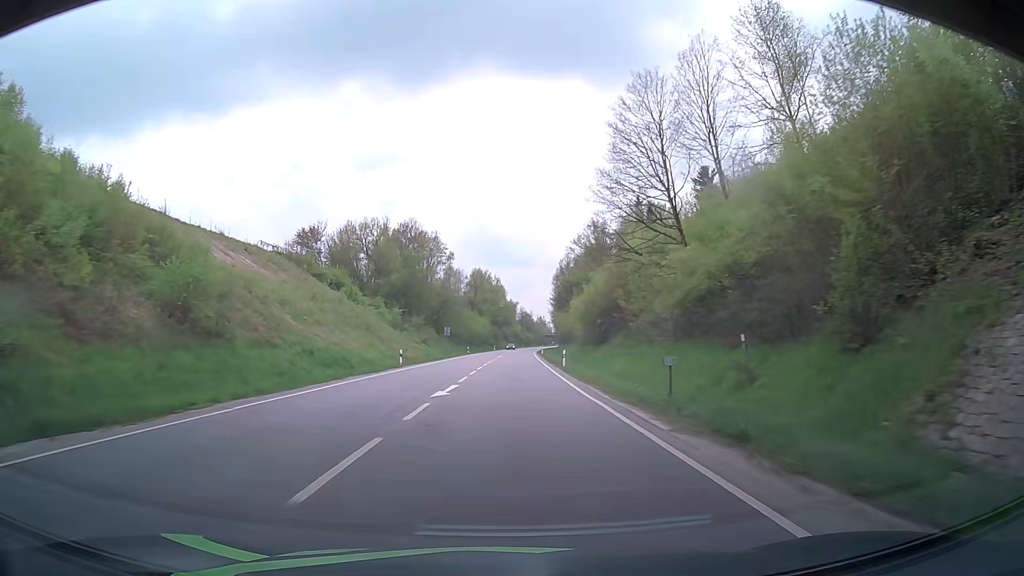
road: primary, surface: asphalt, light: Day
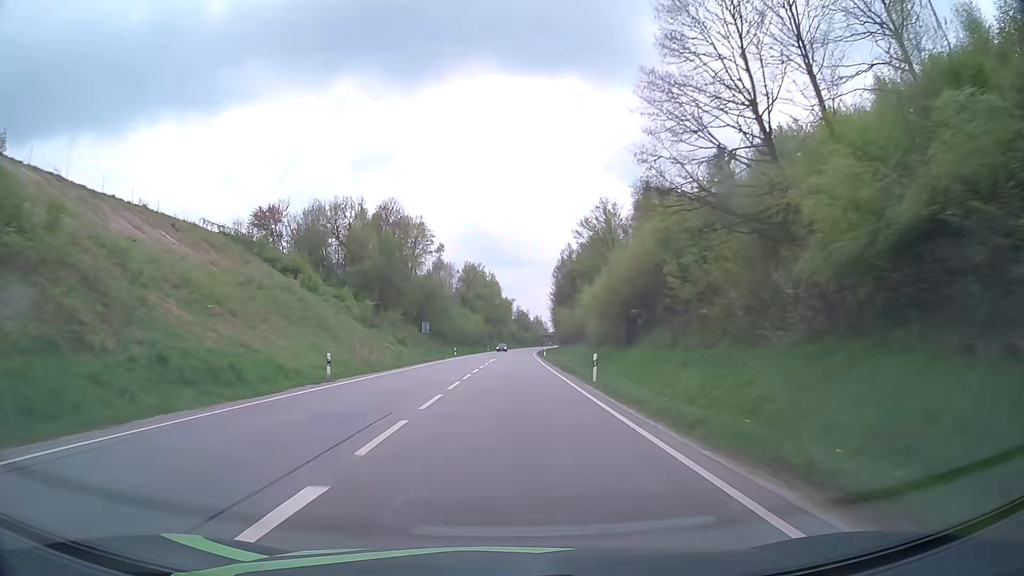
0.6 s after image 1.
(-0.1, +15.8) m; 0°
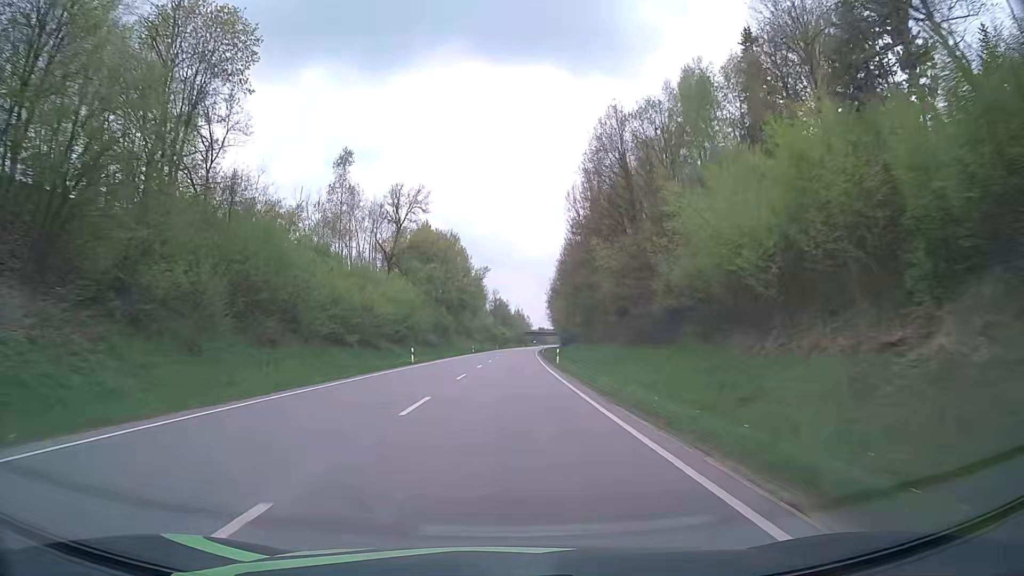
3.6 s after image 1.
(+1.8, +79.2) m; +2°
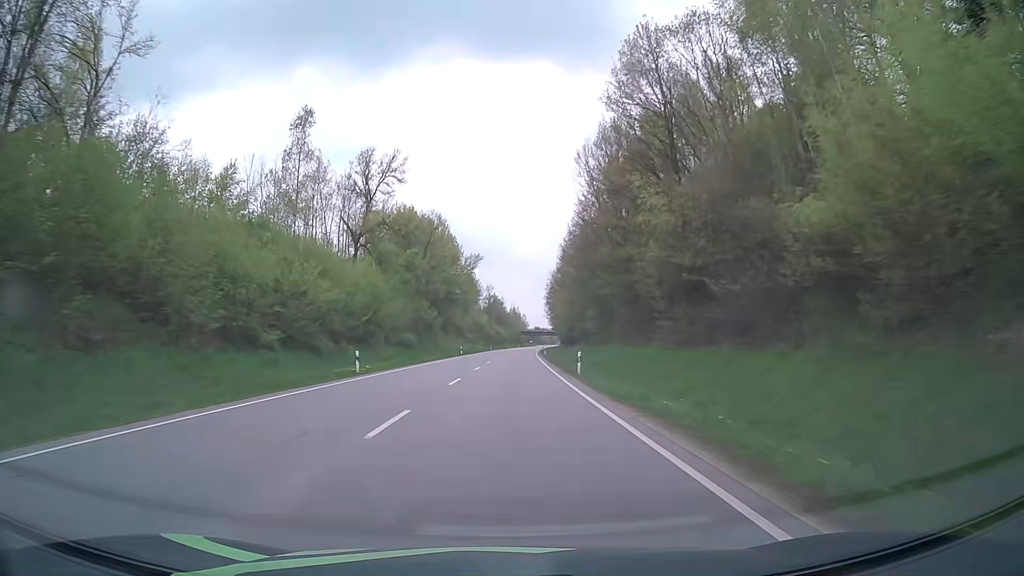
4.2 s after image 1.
(+0.1, +15.8) m; 0°
